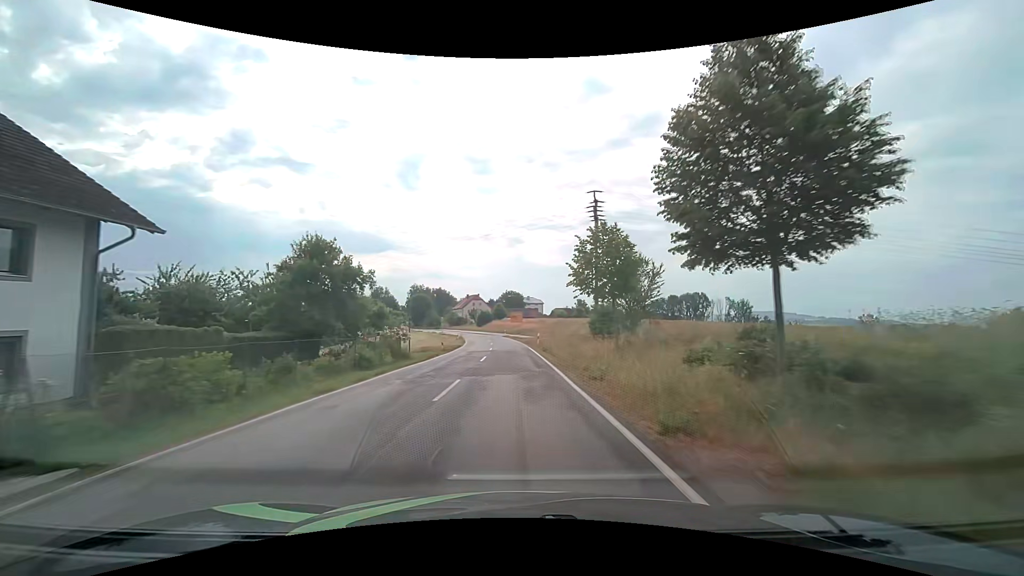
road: tertiary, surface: asphalt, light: Day
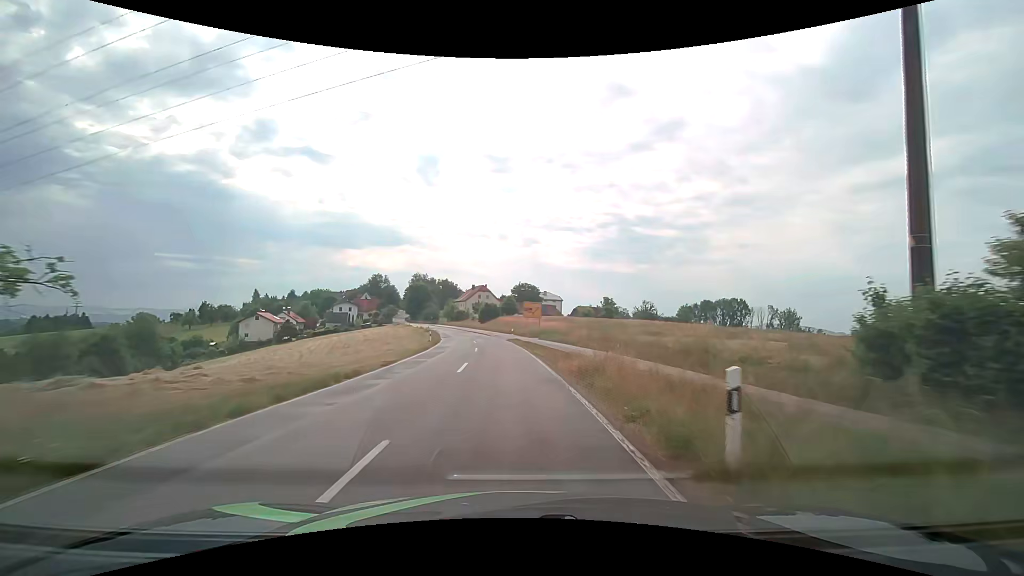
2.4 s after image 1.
(-0.5, +34.0) m; -2°
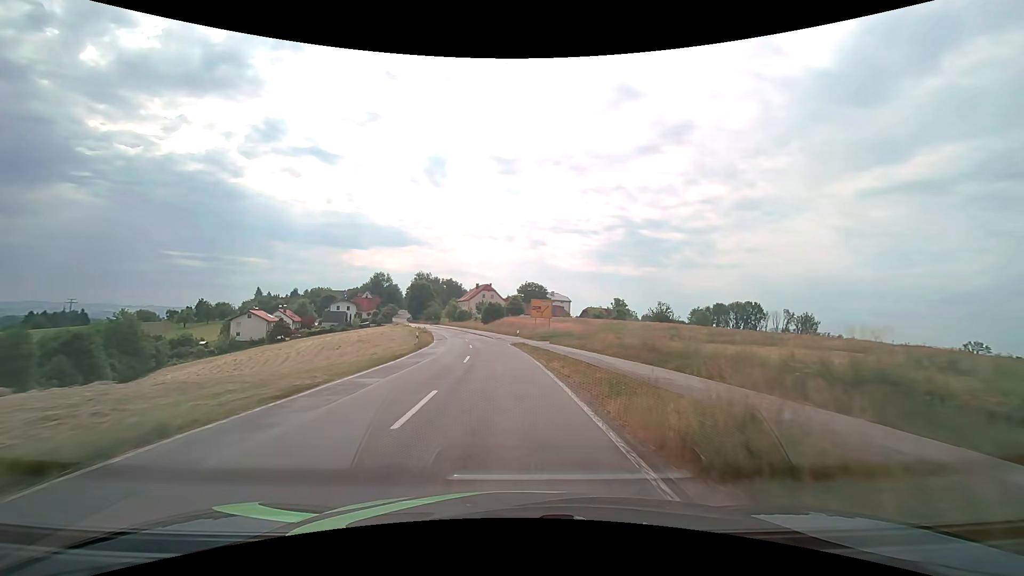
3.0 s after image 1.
(0.0, +8.6) m; 0°
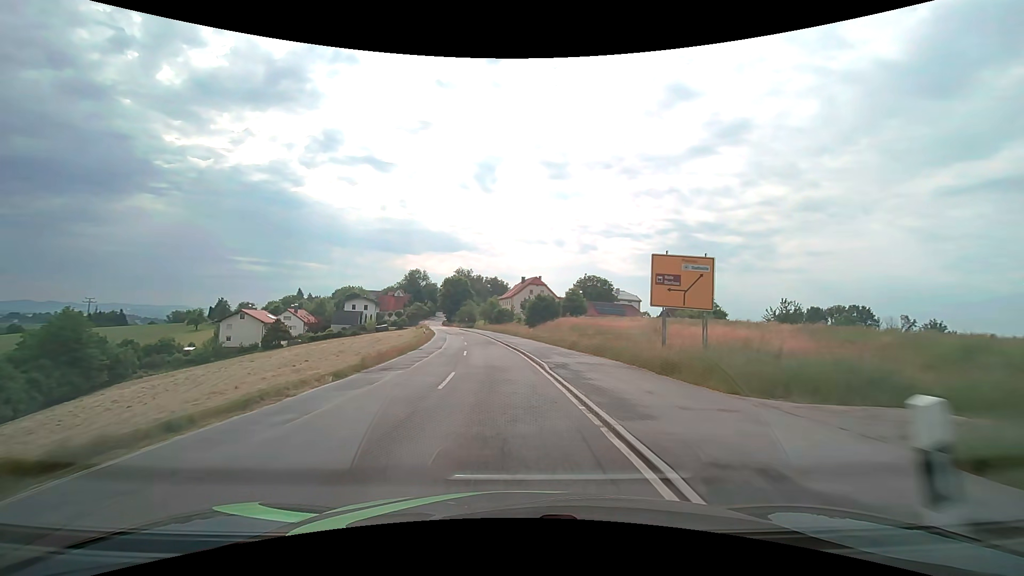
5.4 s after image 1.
(-1.5, +34.7) m; -6°
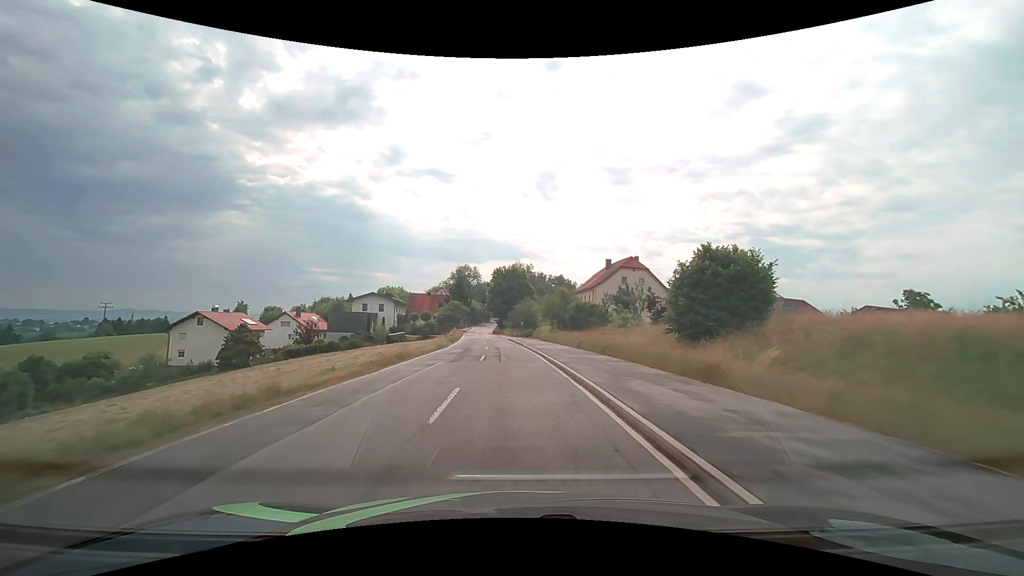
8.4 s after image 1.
(-3.1, +43.5) m; -7°
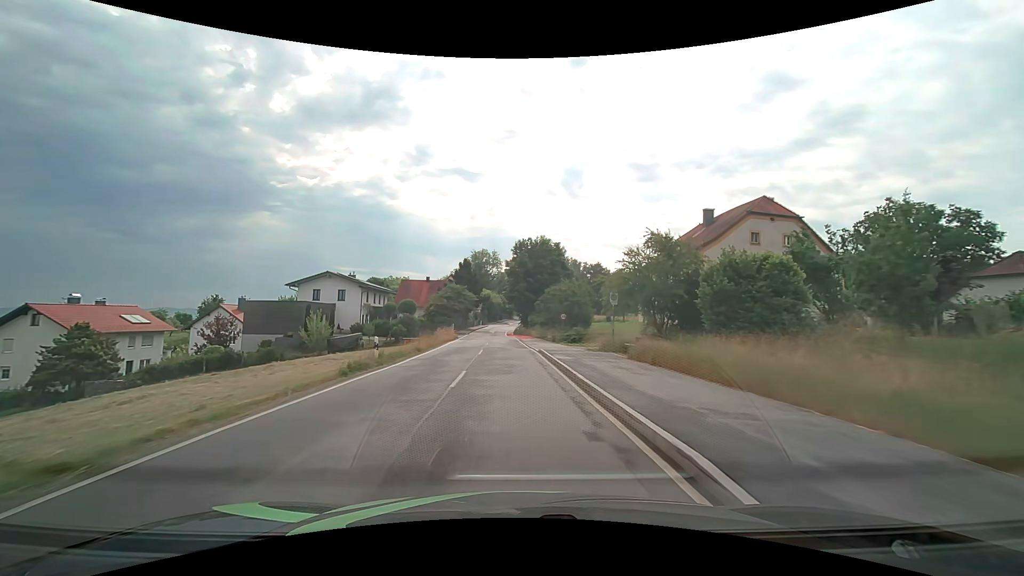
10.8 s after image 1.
(-0.8, +34.5) m; -3°
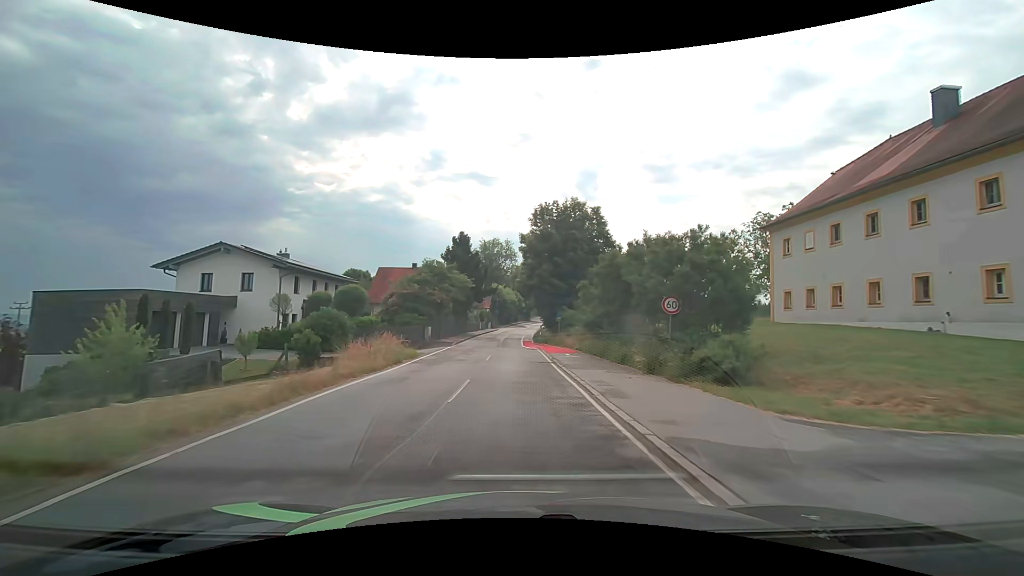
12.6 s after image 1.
(-0.5, +25.7) m; -2°
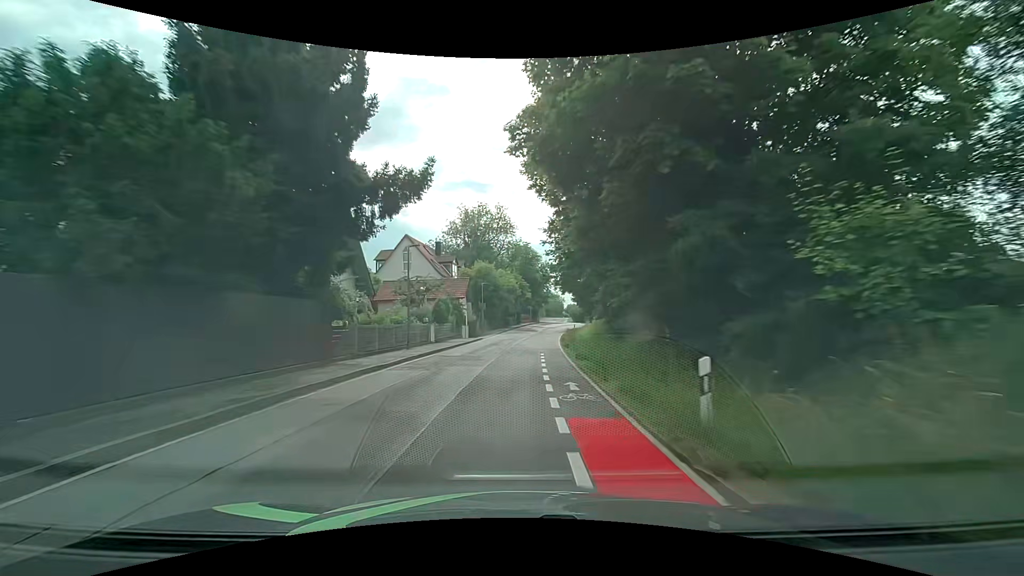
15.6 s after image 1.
(0.0, +42.3) m; 0°
